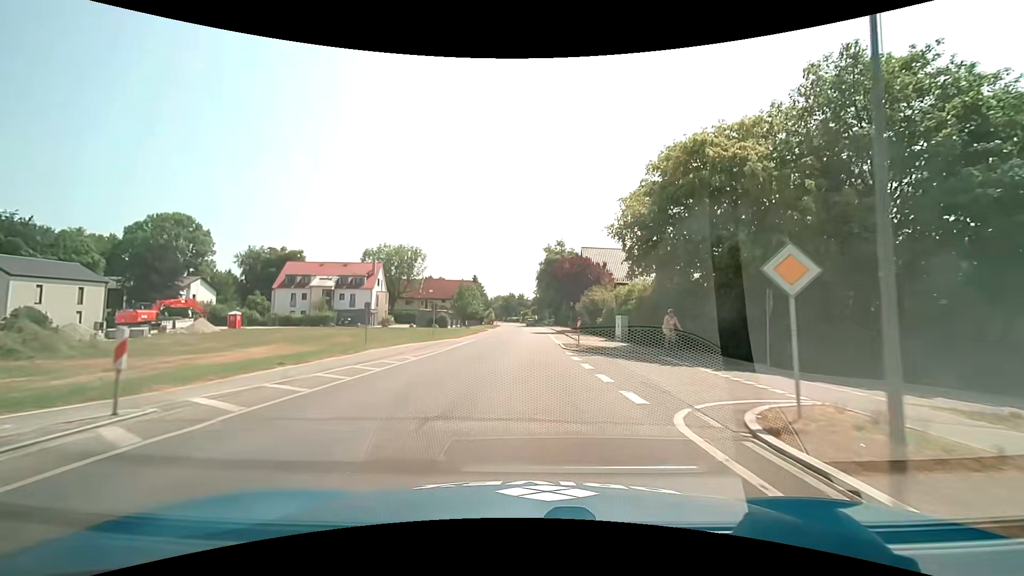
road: secondary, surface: asphalt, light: Day
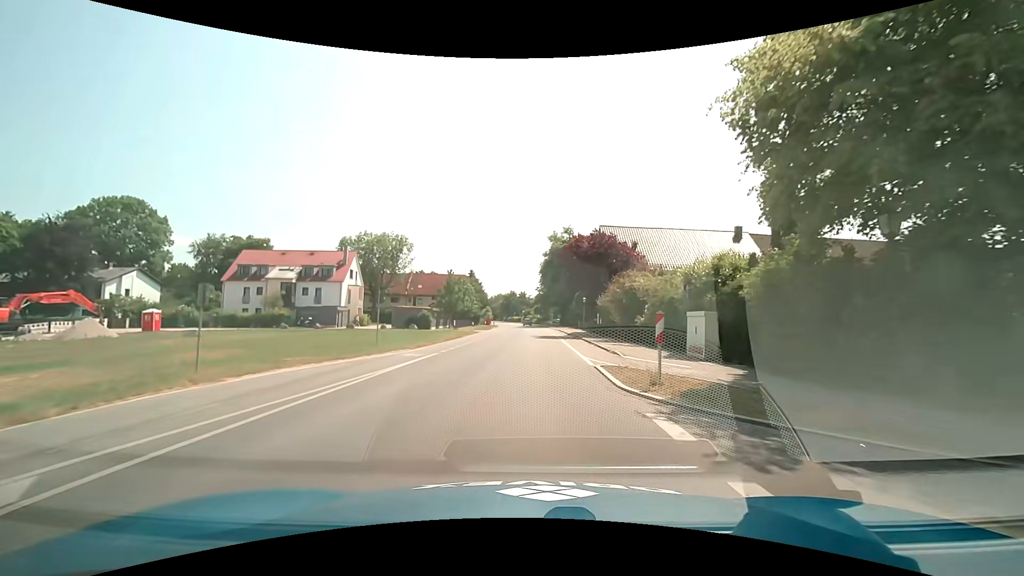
(-0.2, +14.6) m; -1°
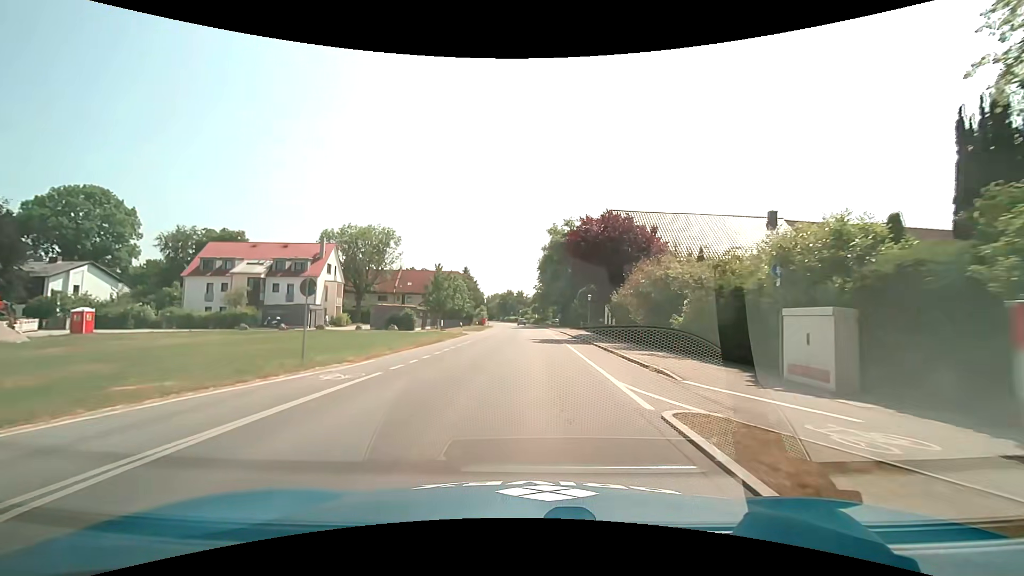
(0.0, +7.3) m; 0°
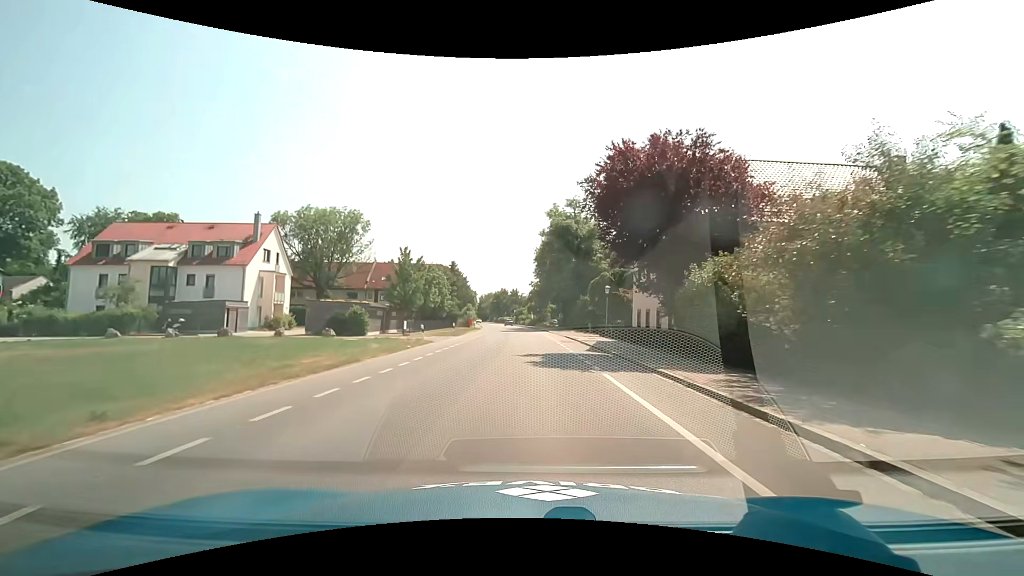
(+0.1, +14.6) m; +1°
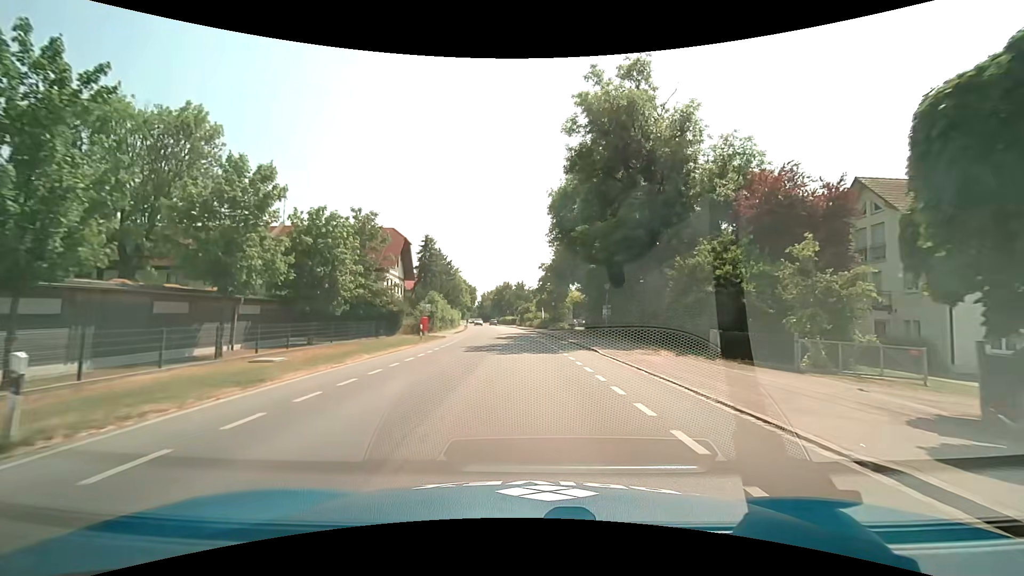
(-0.2, +36.5) m; -1°
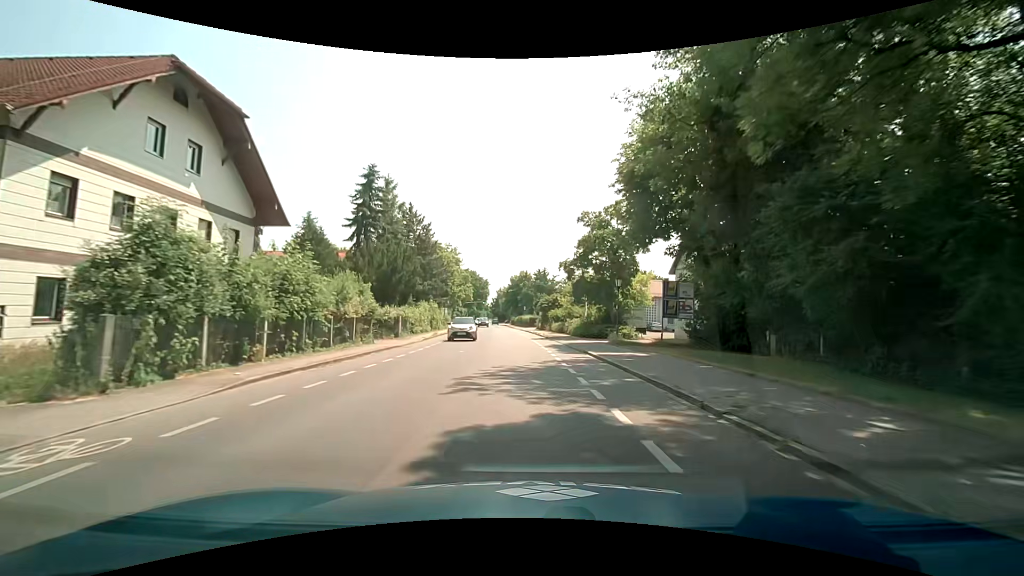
(-0.6, +36.5) m; -3°
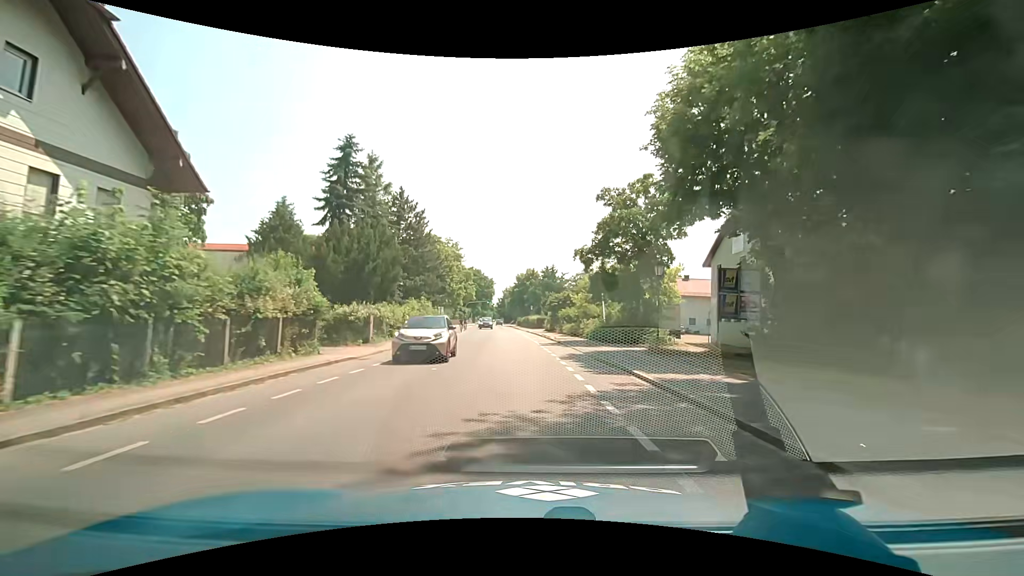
(0.0, +7.3) m; -1°
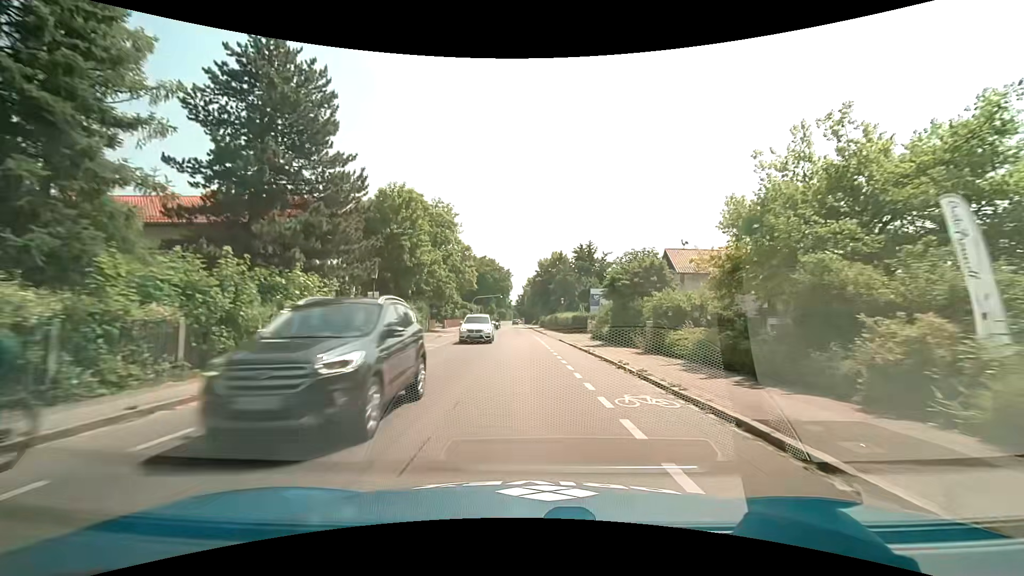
(-0.4, +29.3) m; -1°
(0, +10) (0, +20) (-1, +30) (-1, +40) (-2, +50) (-2, +60) (-3, +70) (-3, +80) (-4, +90) (-4, +100) m
